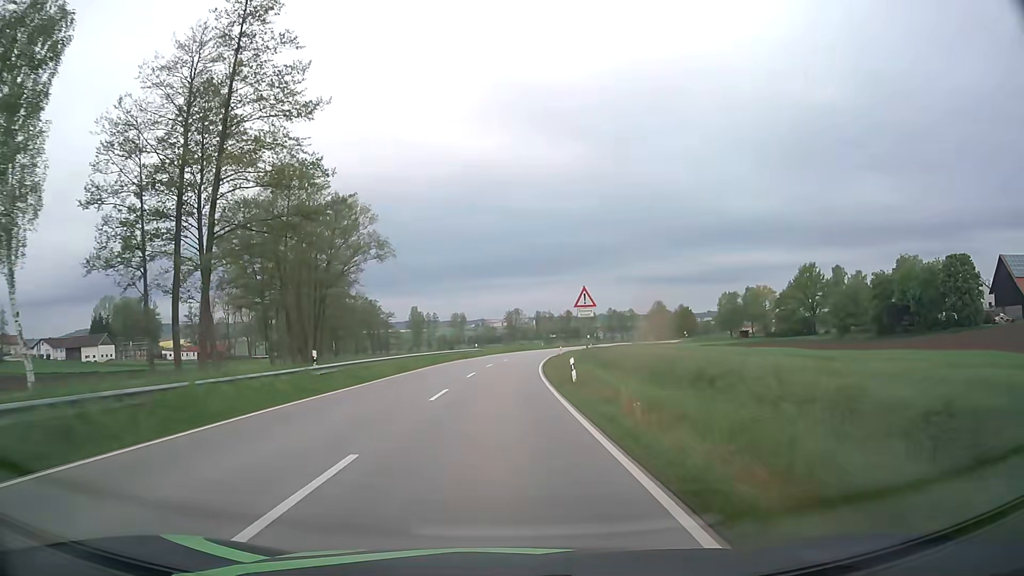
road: secondary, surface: asphalt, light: Day
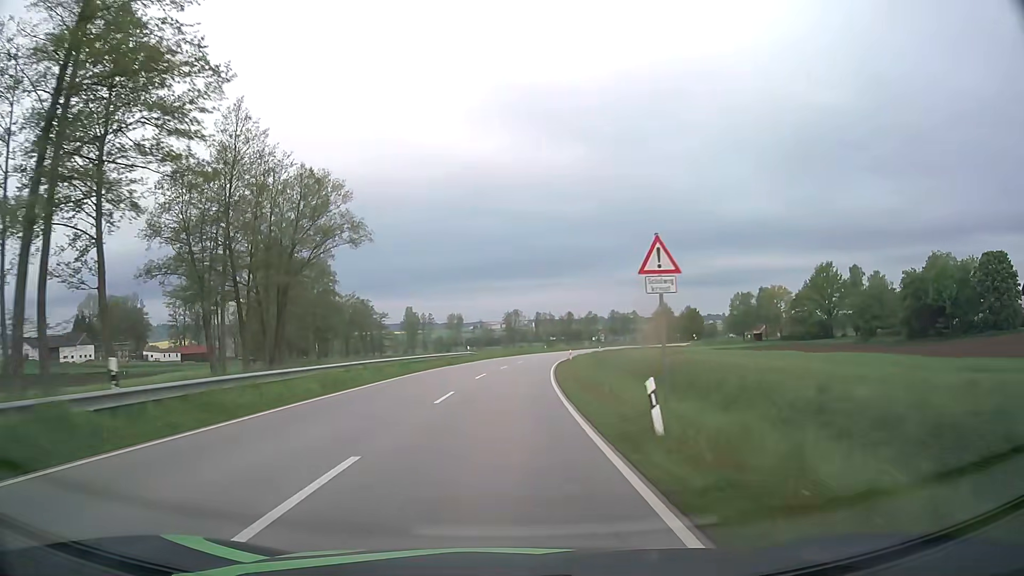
(0.0, +12.1) m; 0°
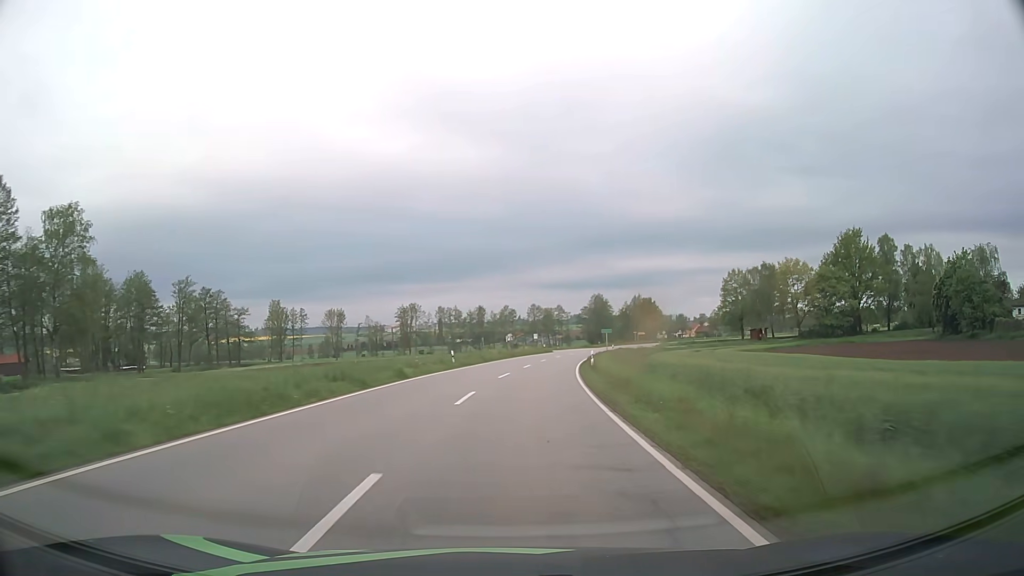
(+3.0, +61.3) m; +8°
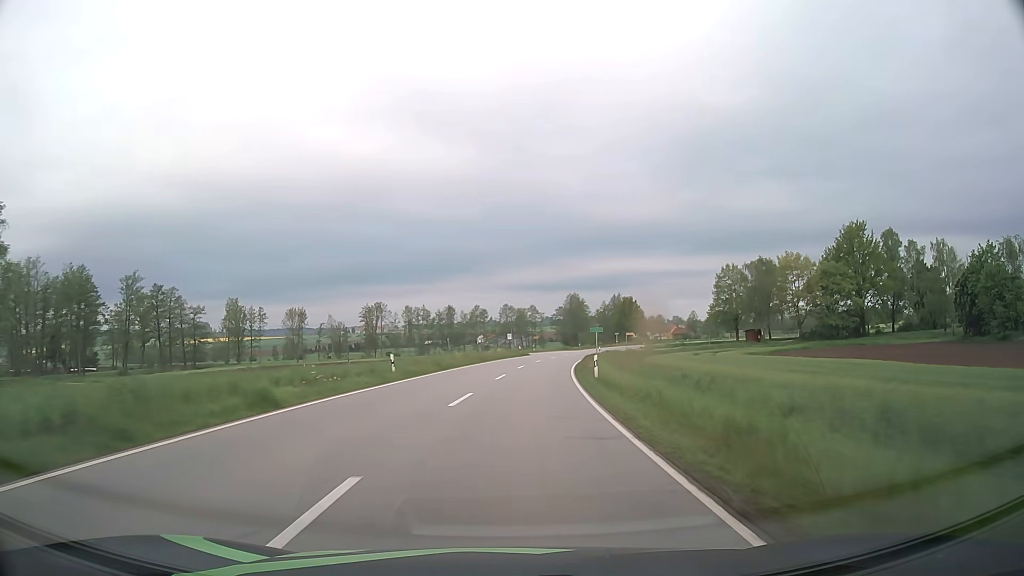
(+0.3, +12.5) m; +2°
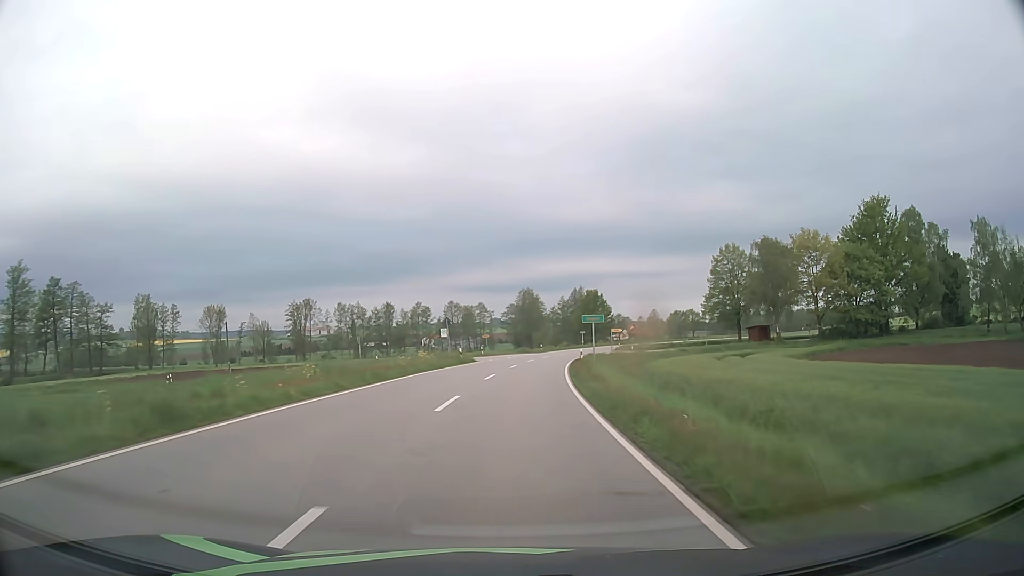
(+1.0, +25.2) m; +4°
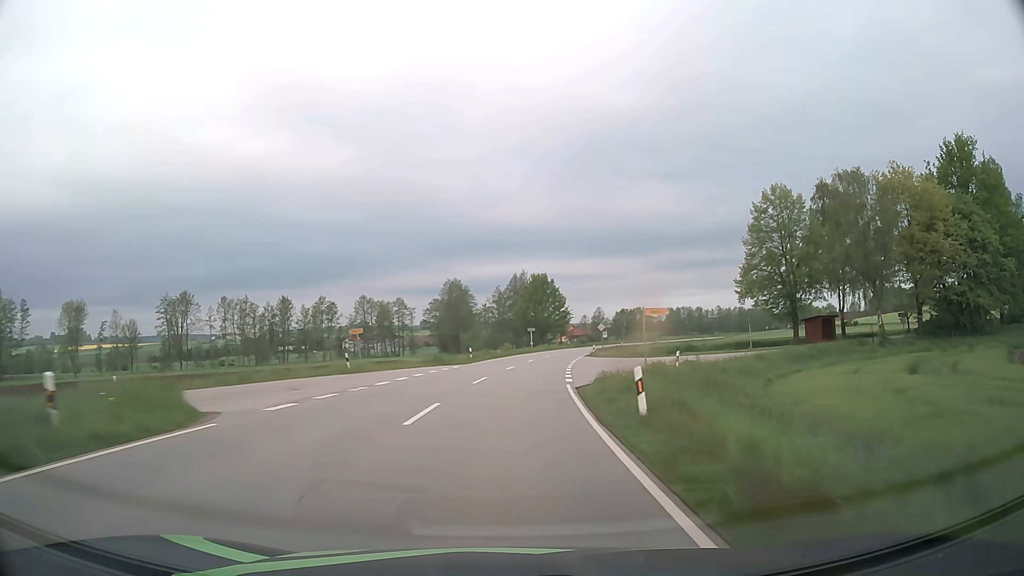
(+2.0, +38.5) m; +6°
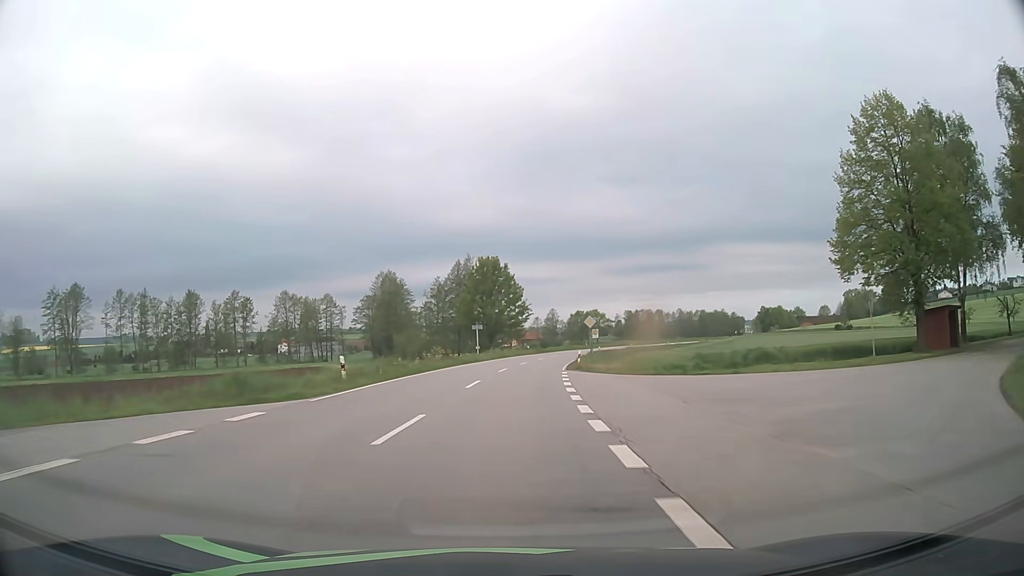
(+1.0, +26.1) m; +4°
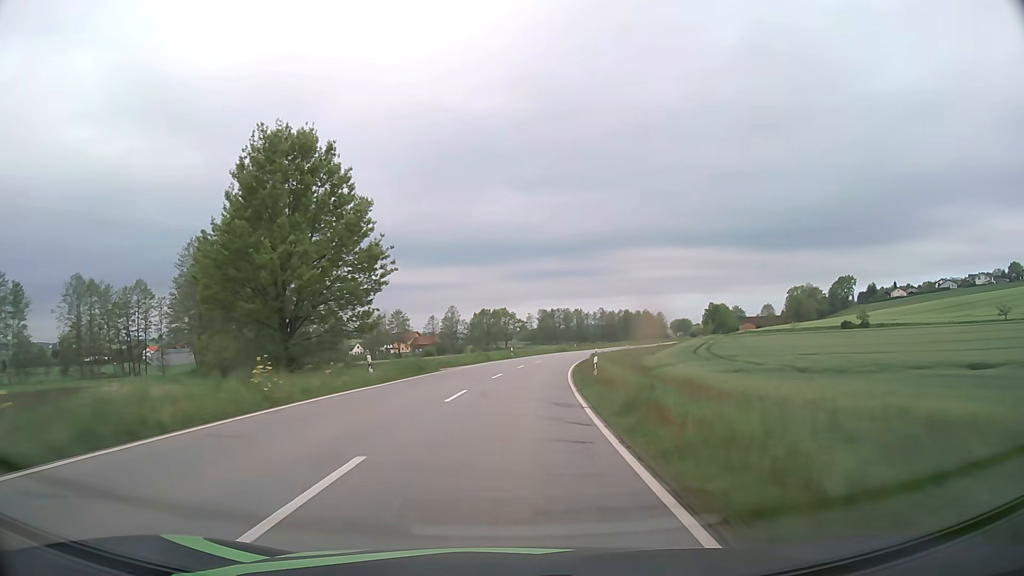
(+3.8, +53.0) m; +8°
(0, +10) (+1, +20) (+1, +30) (+2, +40) (+4, +50) (+5, +60) (+7, +70) (+9, +79) (+12, +89) (+14, +99) m
